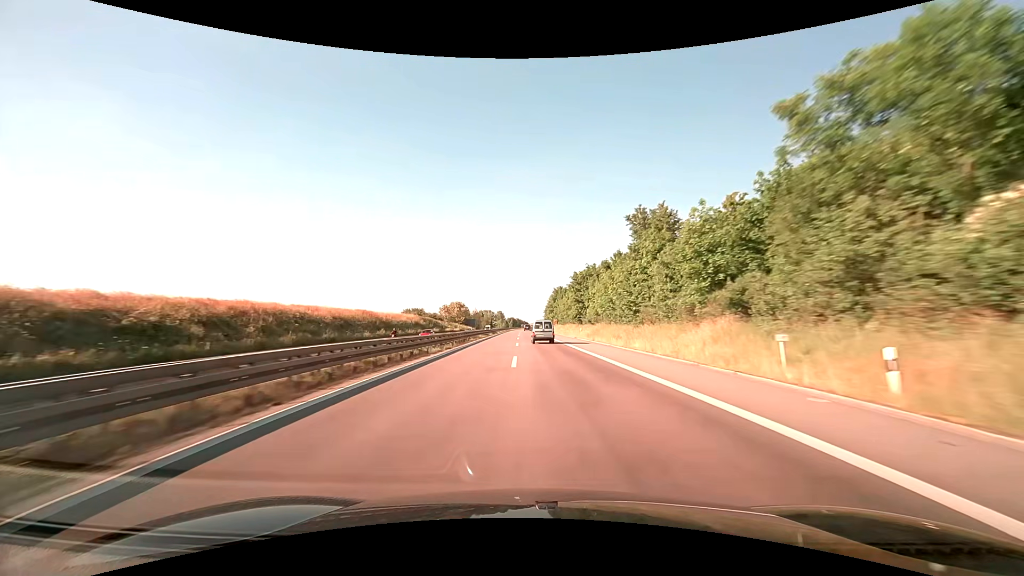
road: trunk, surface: asphalt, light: Day
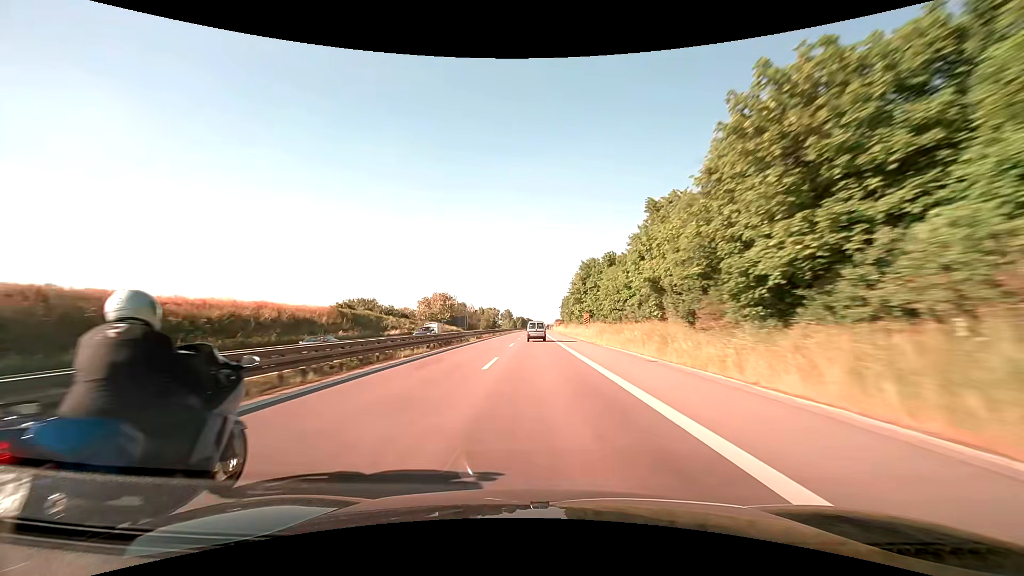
(-0.7, +54.9) m; -1°
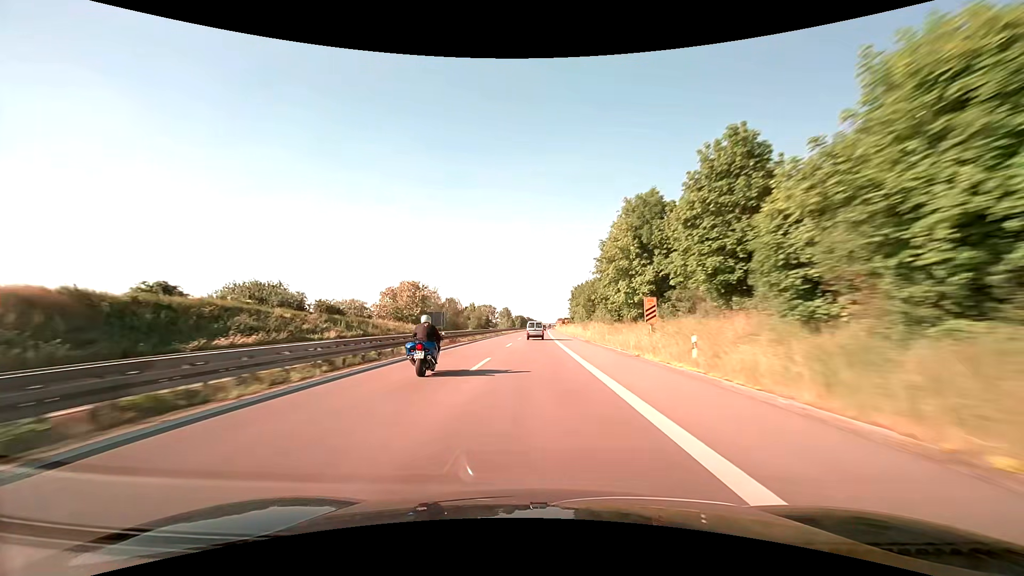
(0.0, +37.2) m; 0°
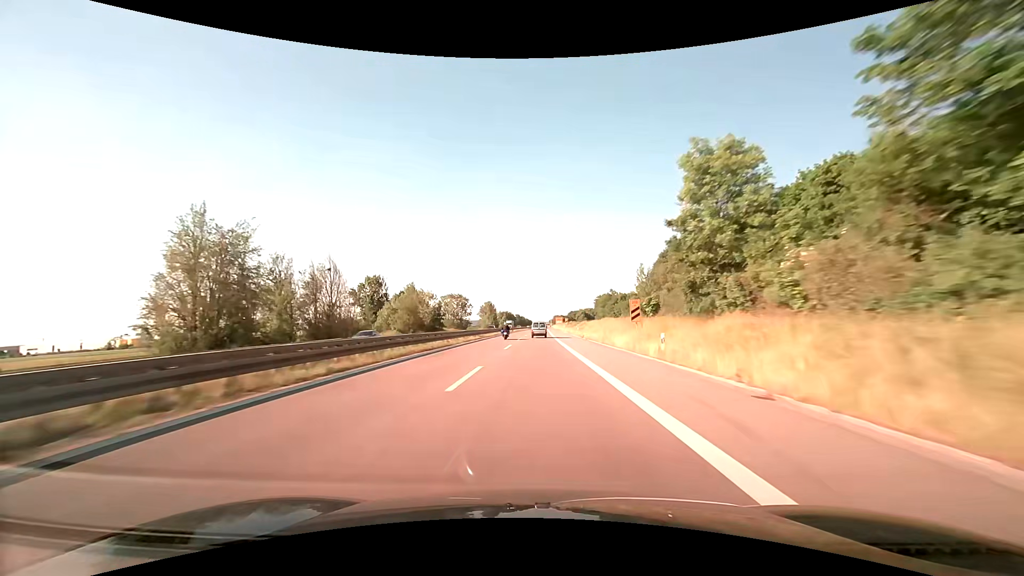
(+0.2, +95.2) m; +1°
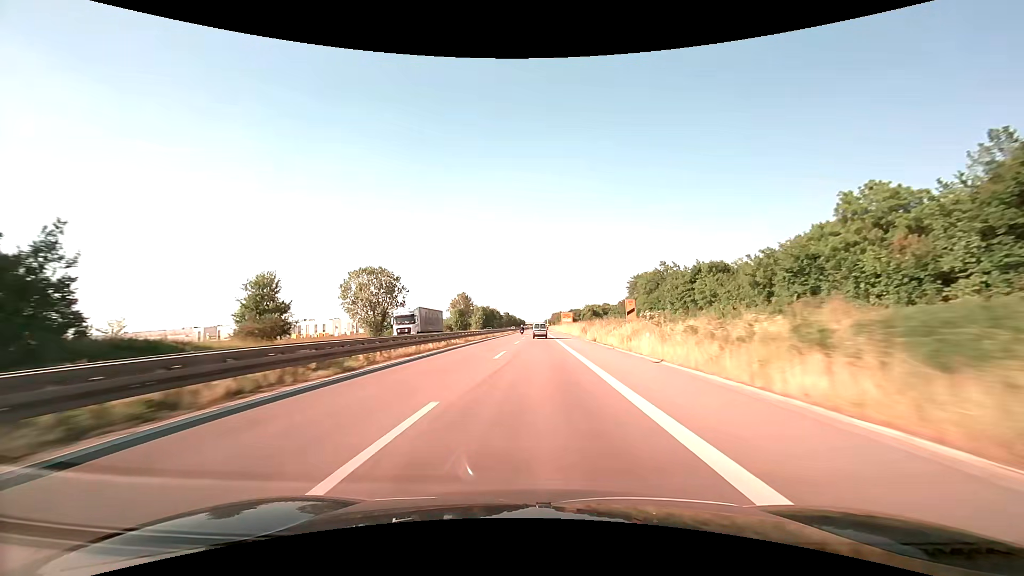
(+0.7, +98.0) m; +1°
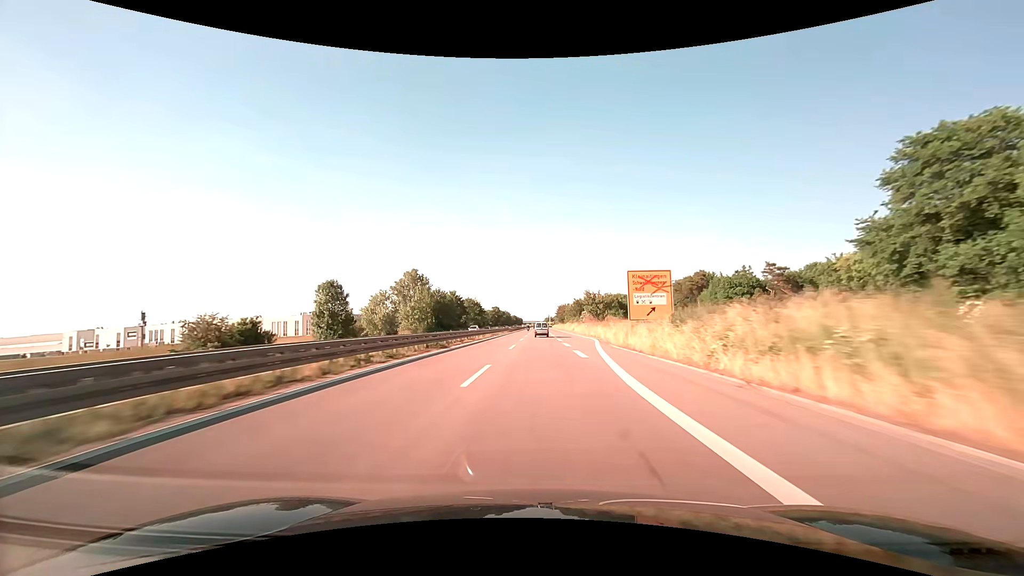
(+0.1, +100.6) m; 0°
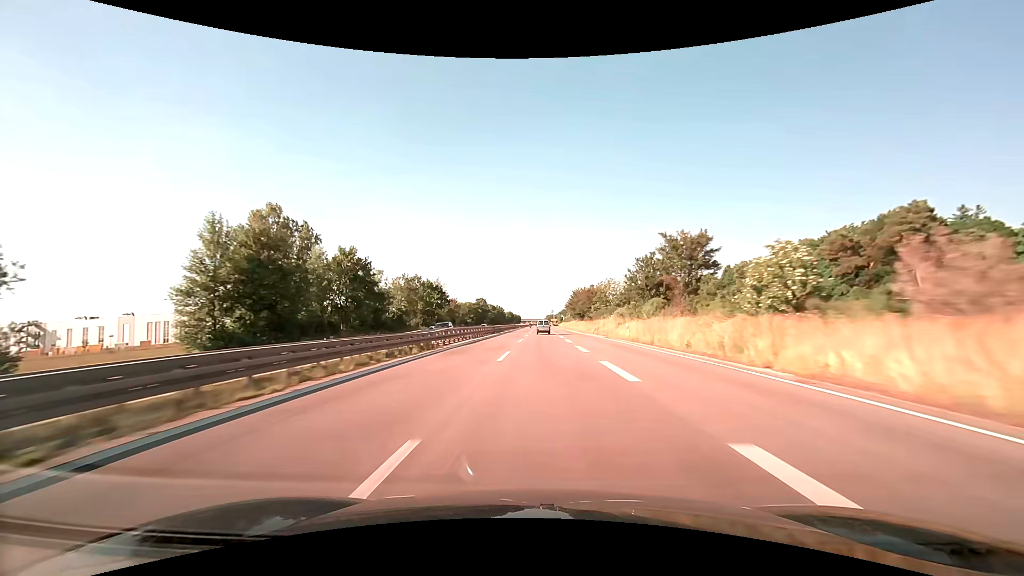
(-0.1, +81.6) m; 0°
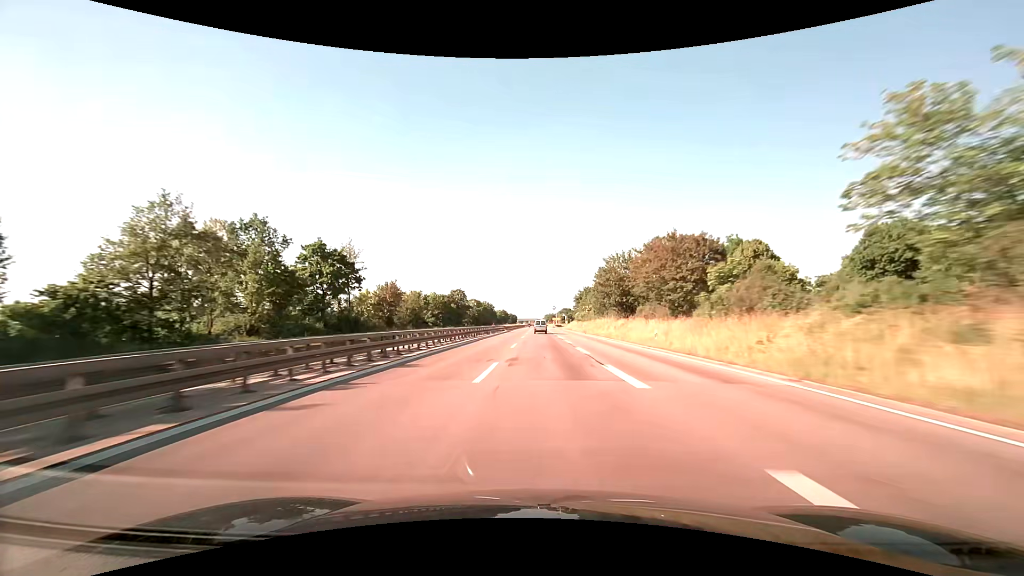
(+0.2, +60.1) m; 0°
(0, +10) (0, +20) (0, +30) (0, +40) (0, +50) (0, +60) (0, +70) (0, +80) (0, +90) (0, +100) m
